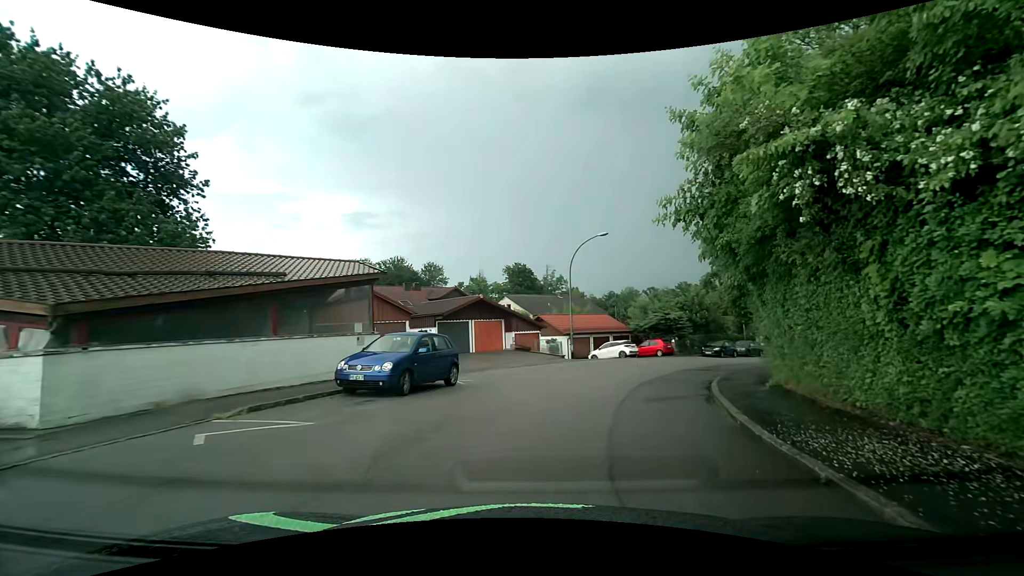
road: residential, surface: asphalt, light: Day
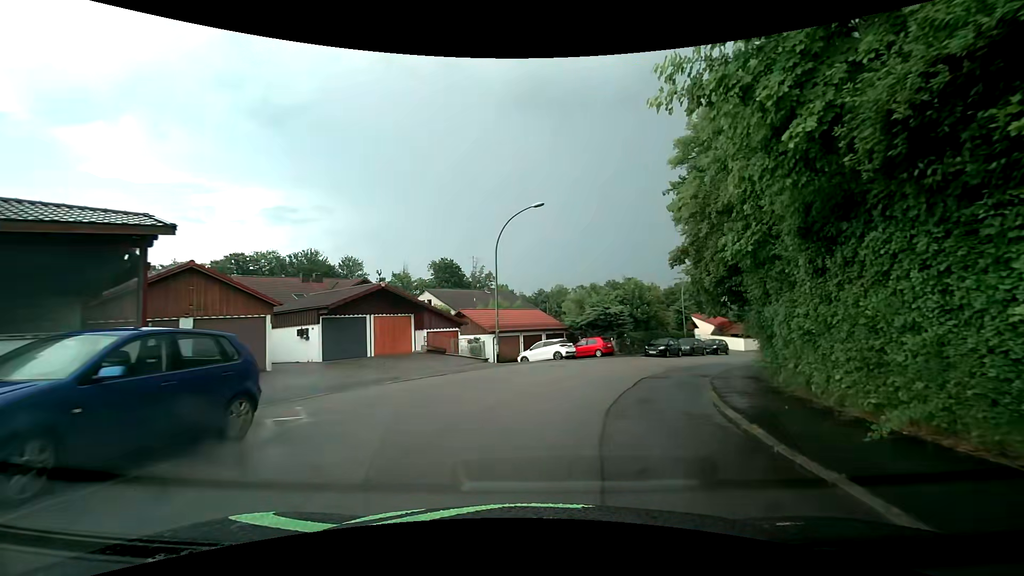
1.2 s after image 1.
(+0.4, +6.9) m; +6°
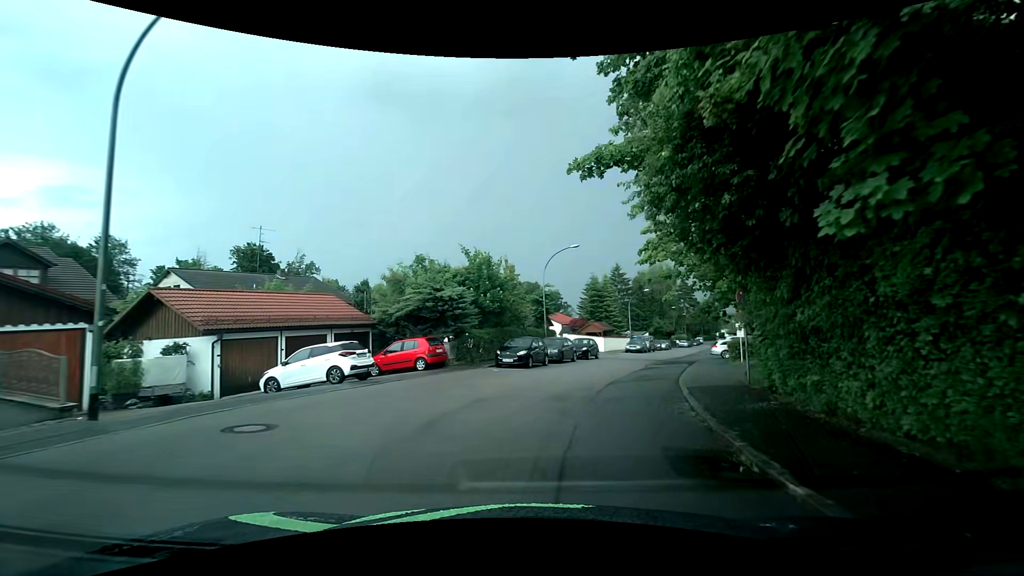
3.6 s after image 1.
(+2.5, +15.1) m; +18°
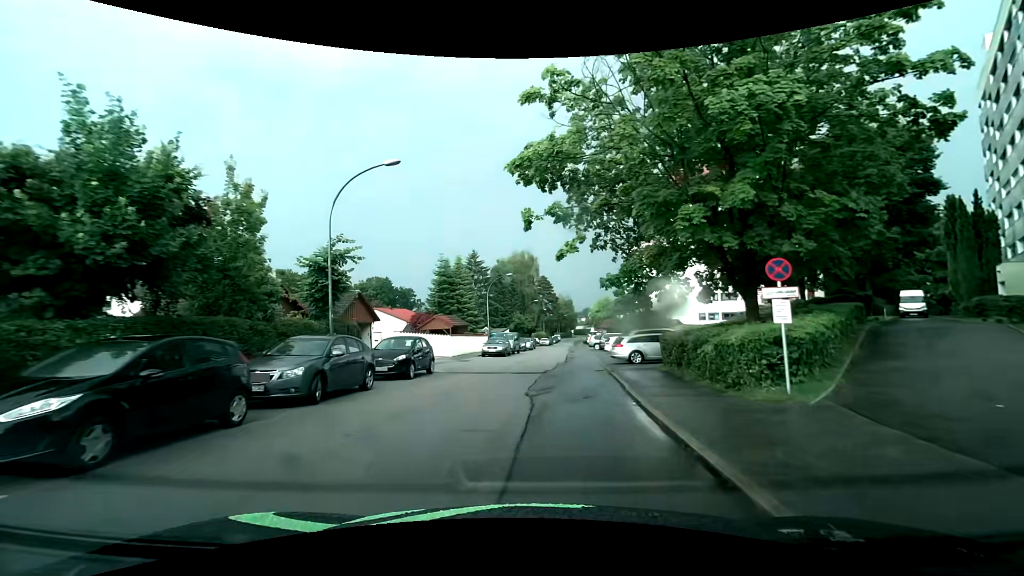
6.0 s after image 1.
(+2.5, +16.8) m; +17°
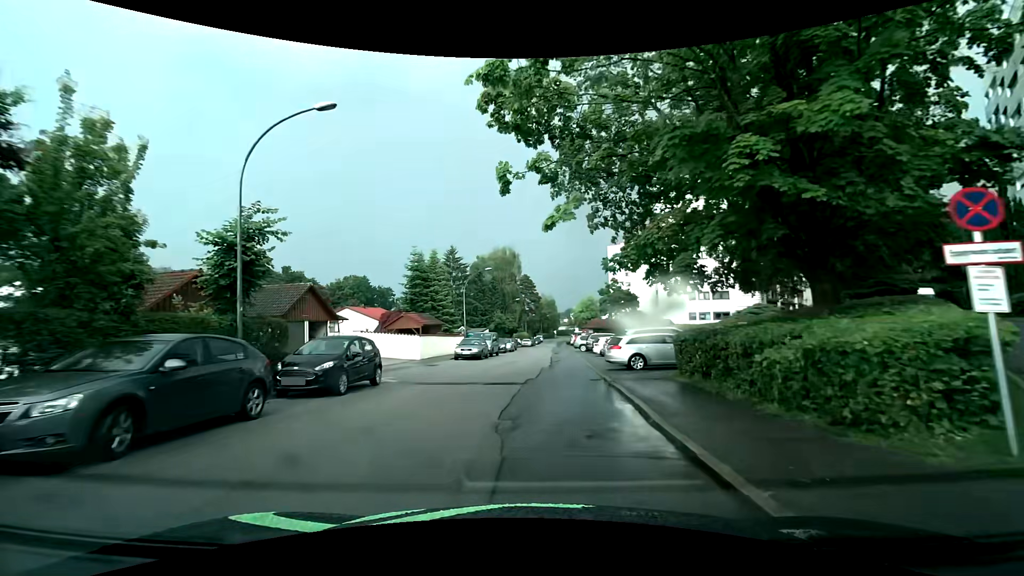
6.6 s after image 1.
(+0.1, +4.6) m; +1°
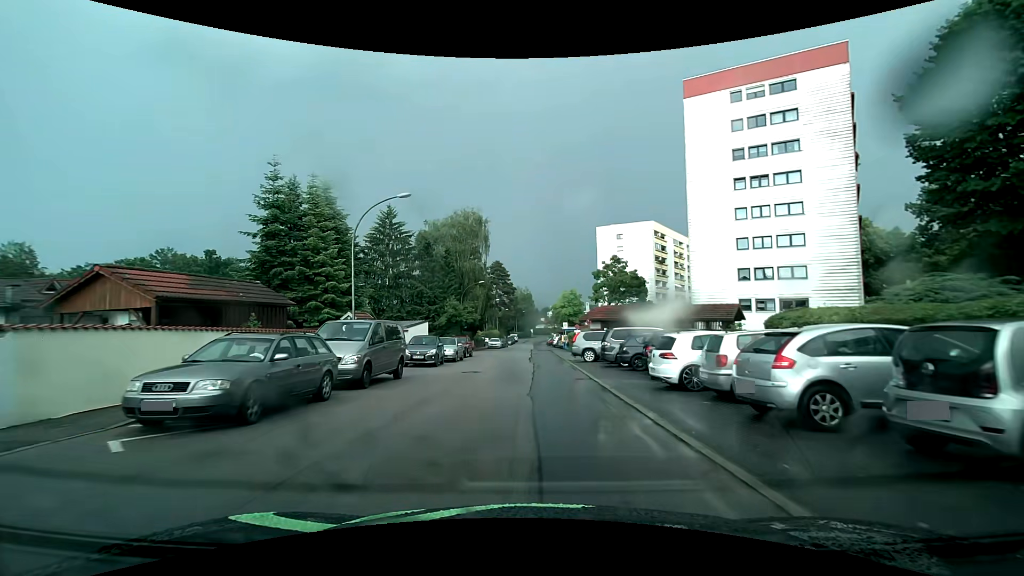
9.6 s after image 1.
(+0.9, +24.4) m; +3°
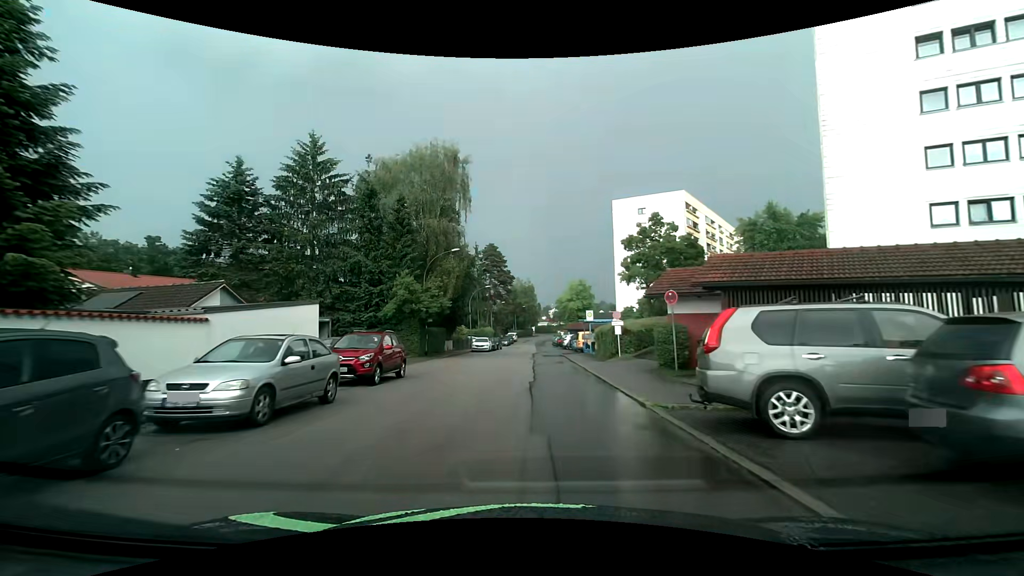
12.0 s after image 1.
(+0.1, +21.1) m; +1°
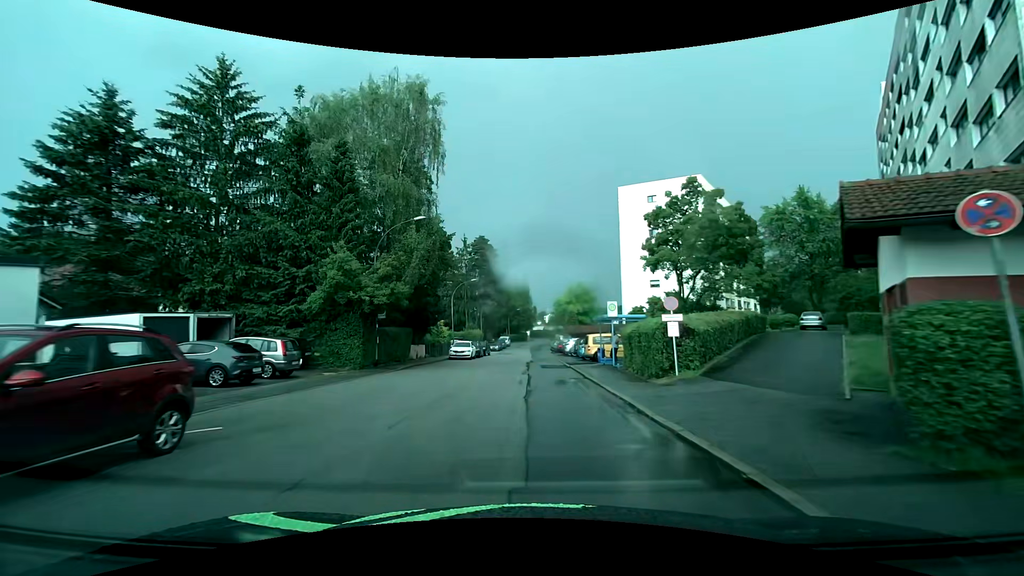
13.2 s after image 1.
(-0.1, +10.9) m; 0°
(0, +10) (0, +20) (0, +30) (0, +40) (0, +50) (0, +60) (0, +70) (0, +80) (0, +90) (0, +100) m
